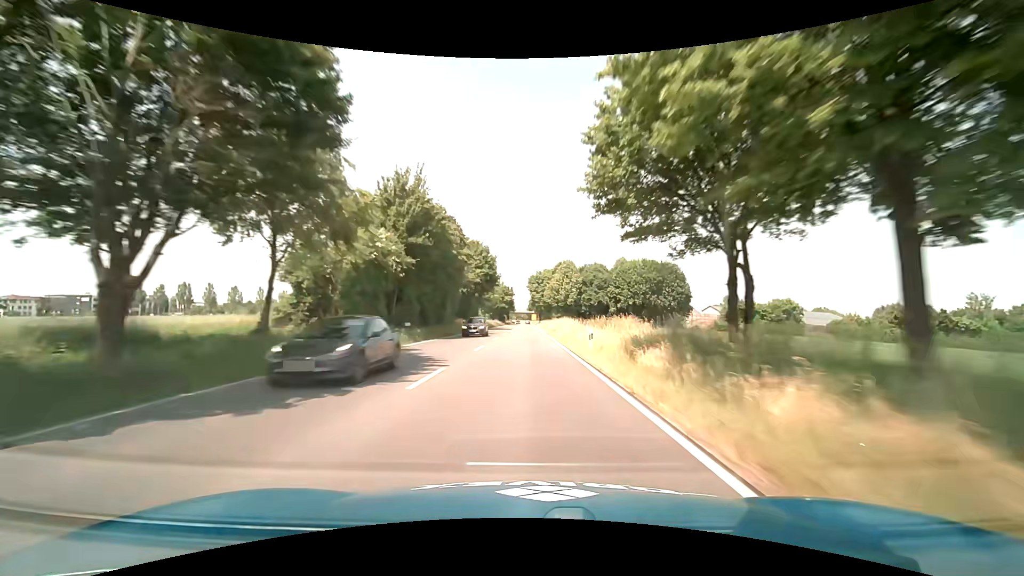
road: primary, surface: asphalt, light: Day
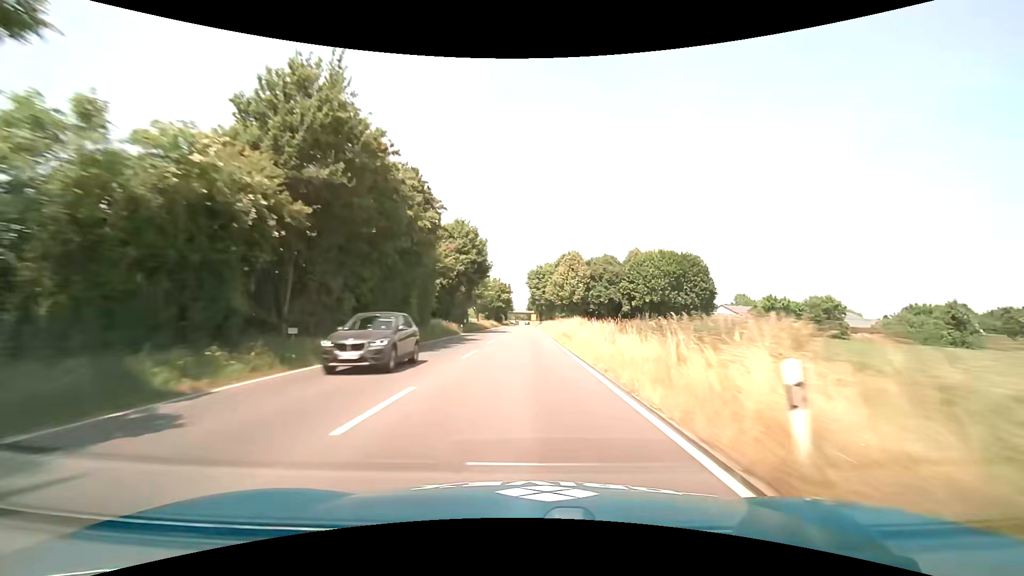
(0.0, +15.4) m; -1°
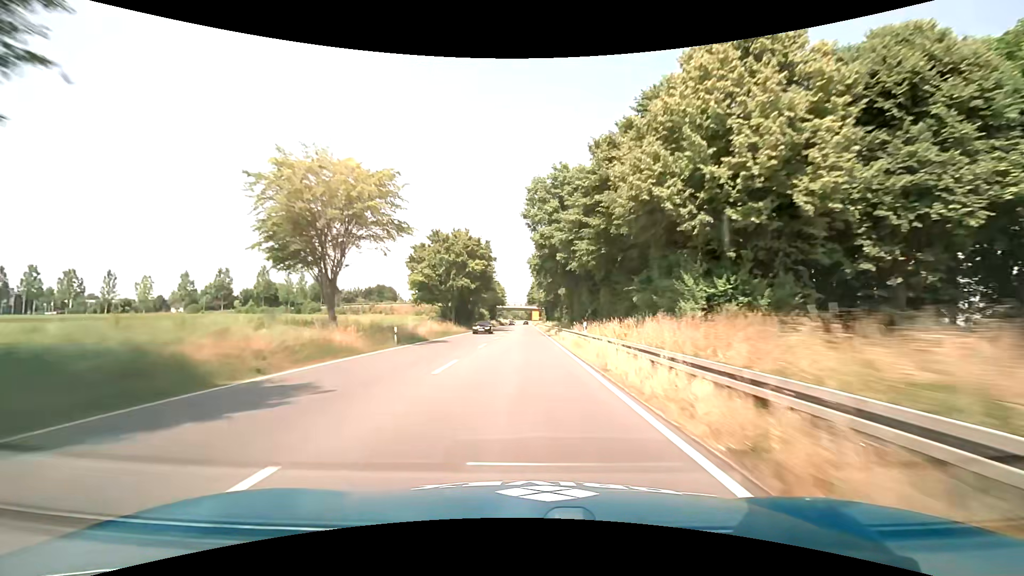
(+0.7, +77.3) m; +1°
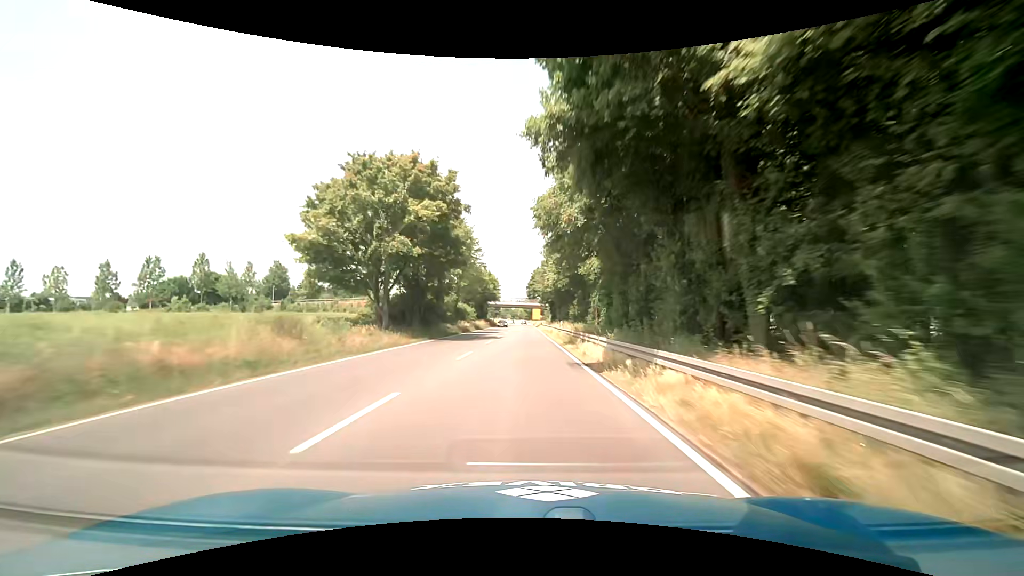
(-0.1, +31.2) m; 0°
(0, +10) (0, +20) (0, +30) (0, +40) (0, +50) (0, +60) (0, +70) (0, +80) (0, +90) (0, +100) m
